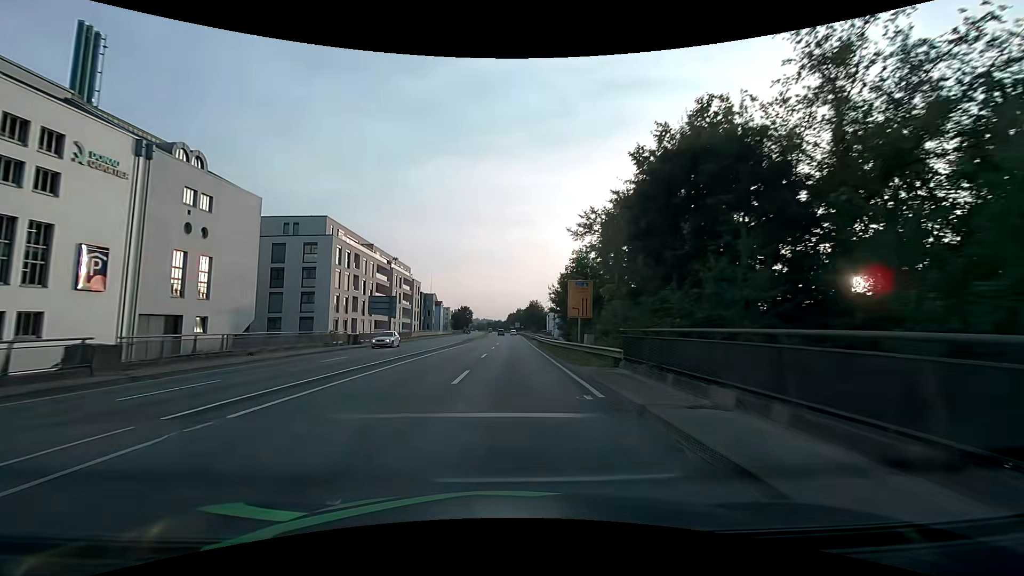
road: primary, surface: asphalt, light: Day
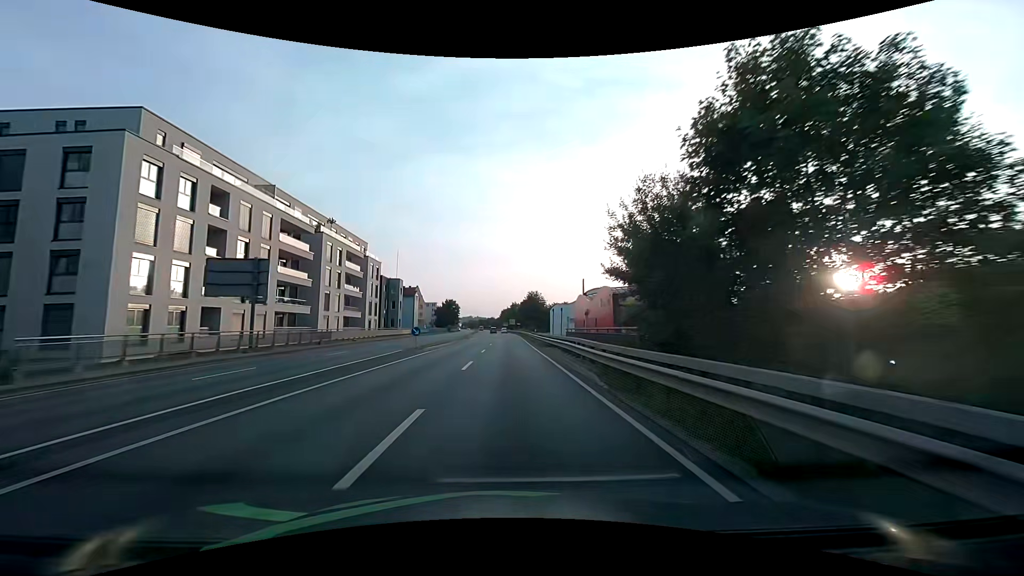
(+0.2, +32.3) m; +1°
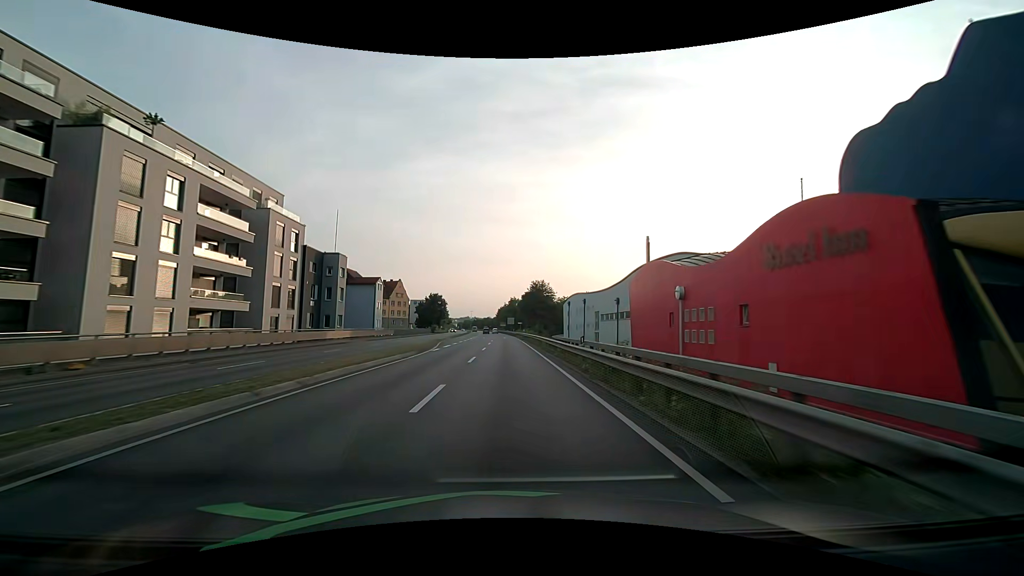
(+0.1, +32.4) m; 0°
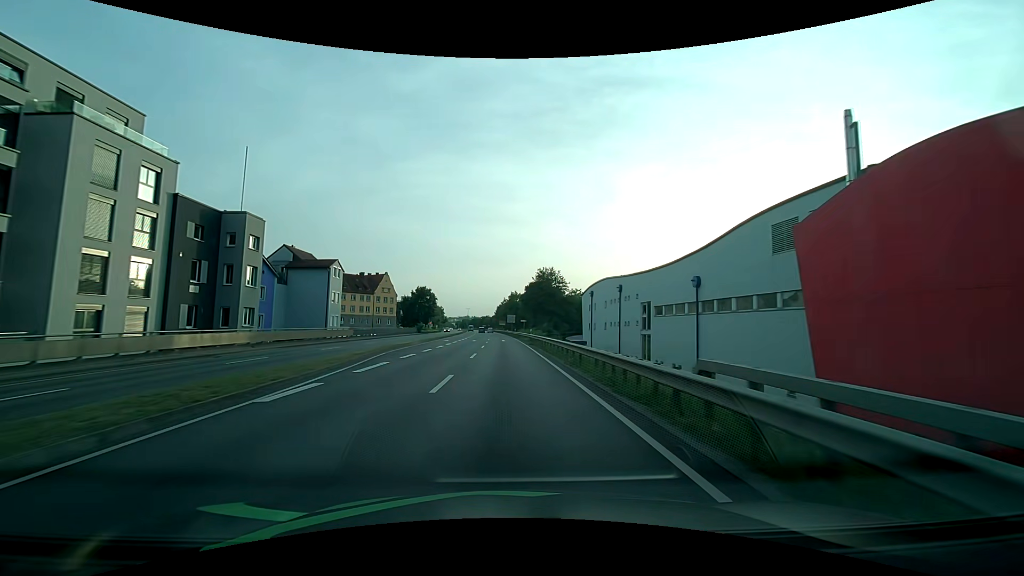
(+0.1, +21.6) m; 0°
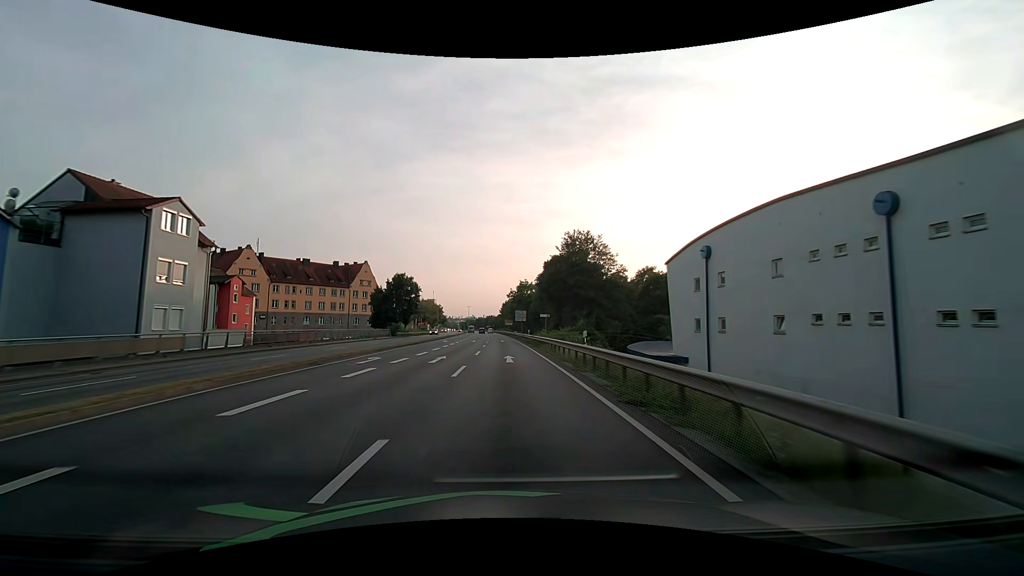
(-0.2, +32.4) m; -1°
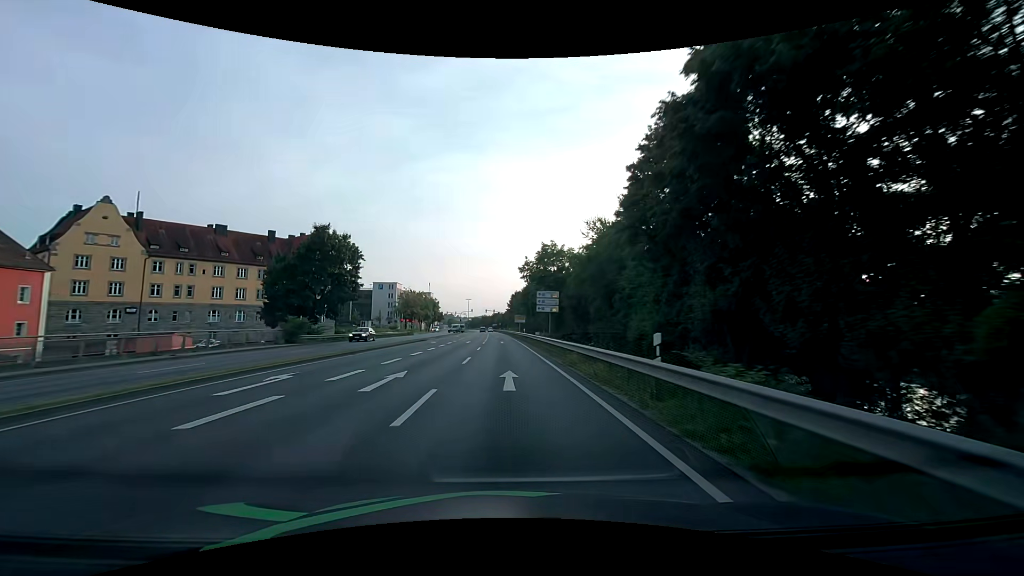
(-0.3, +43.2) m; -1°
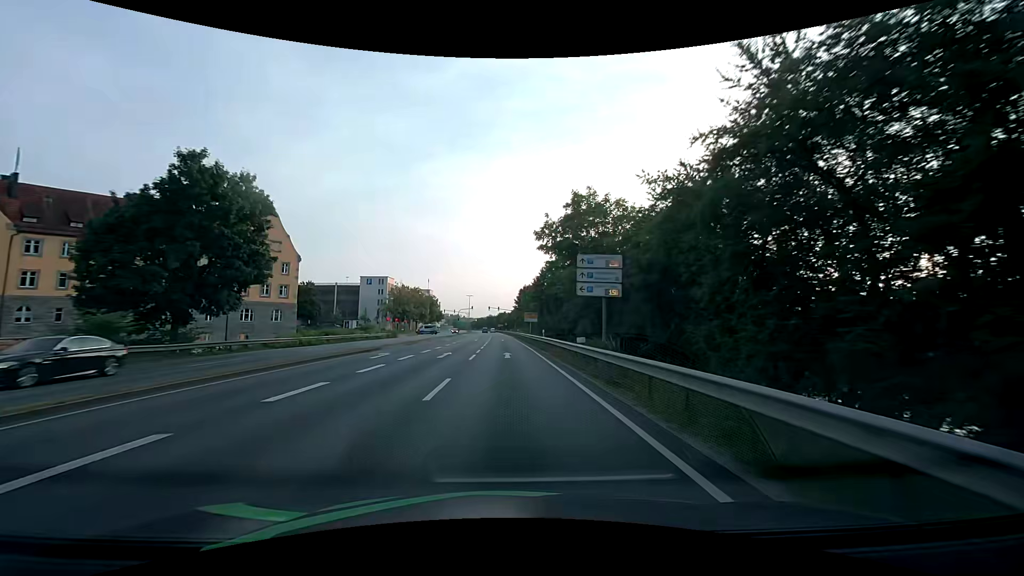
(0.0, +21.6) m; -1°
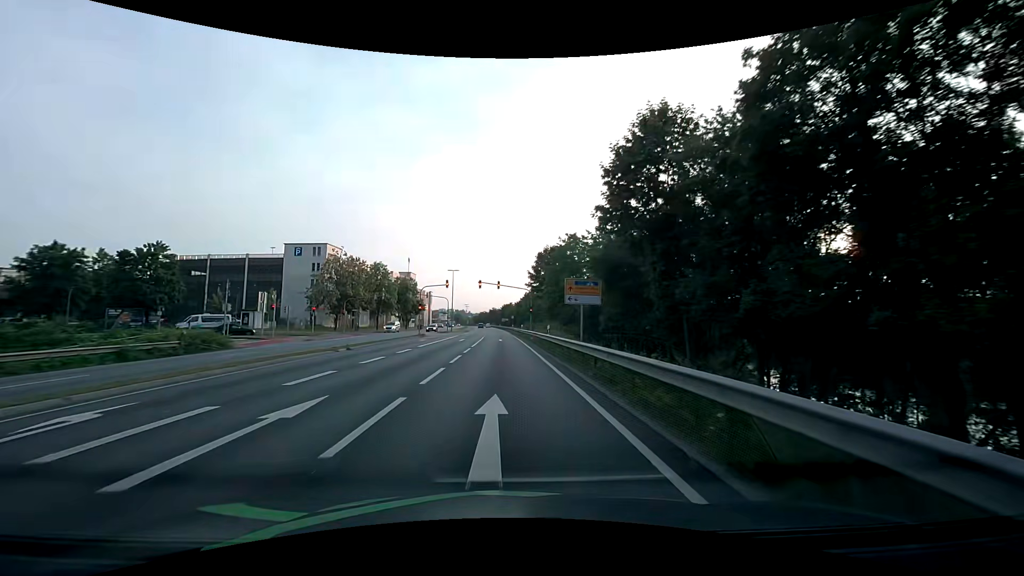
(-0.1, +51.9) m; 0°
(0, +10) (0, +20) (0, +30) (-1, +40) (-1, +50) (-1, +60) (-1, +70) (-1, +80) (-2, +90) (-2, +100) m
